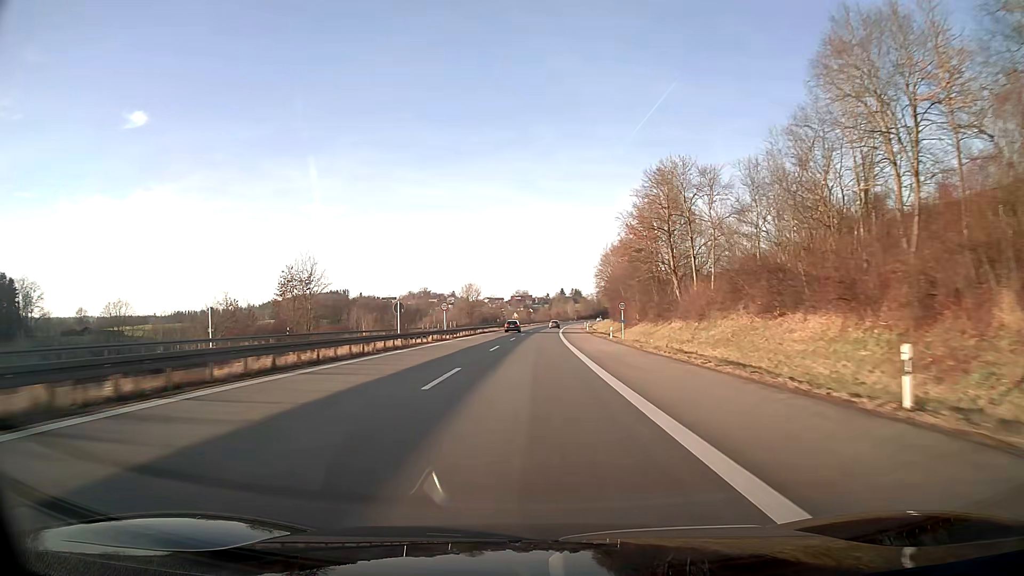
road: motorway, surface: asphalt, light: Day
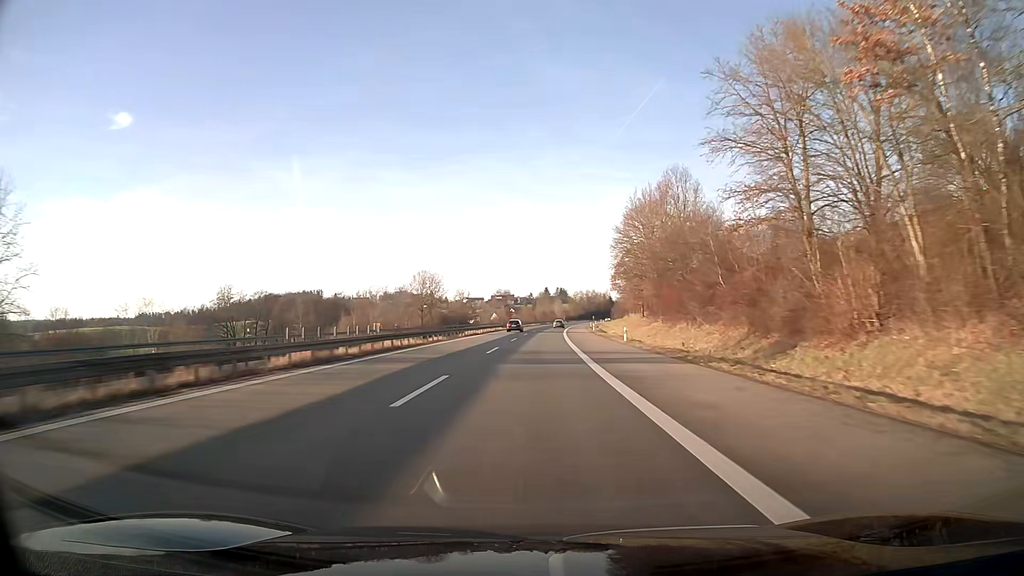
(+0.6, +57.0) m; +1°
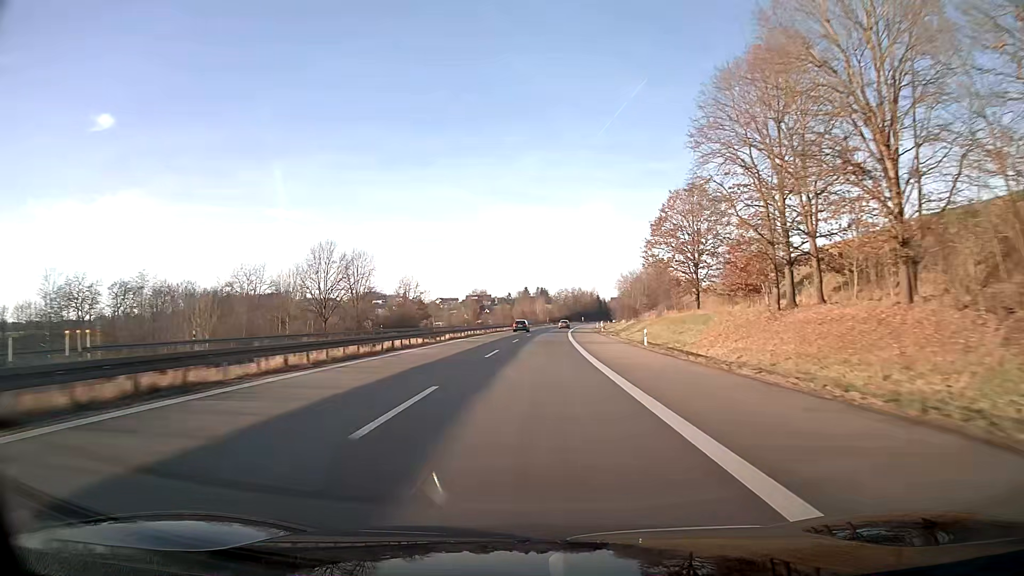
(+1.1, +57.0) m; +2°
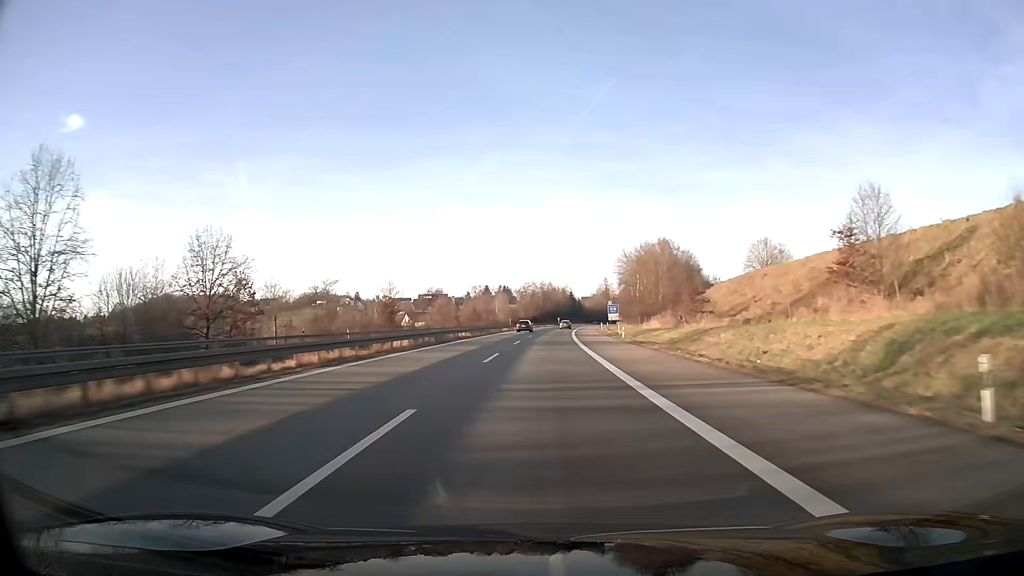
(+2.0, +76.0) m; +3°
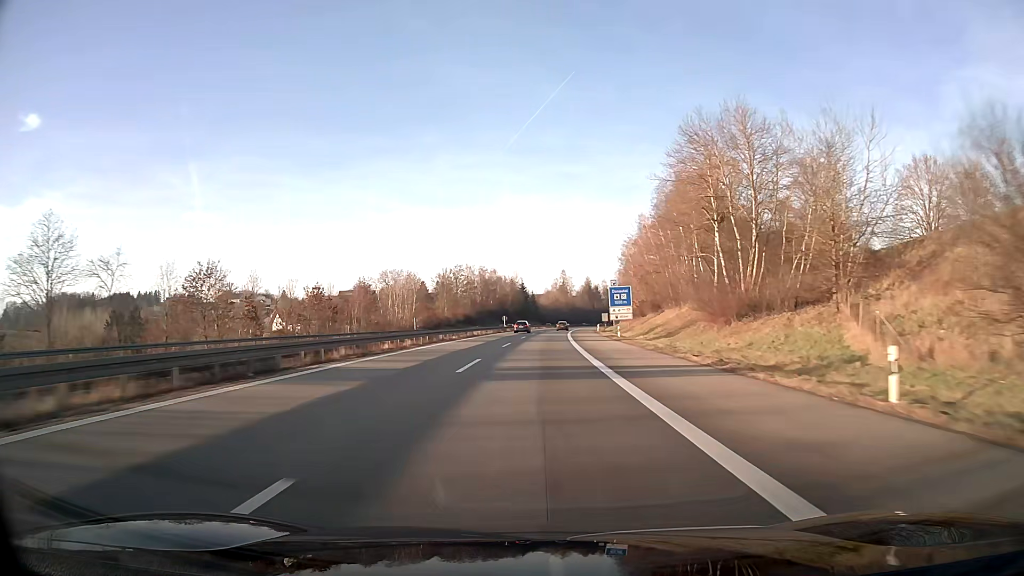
(+3.6, +94.9) m; +4°
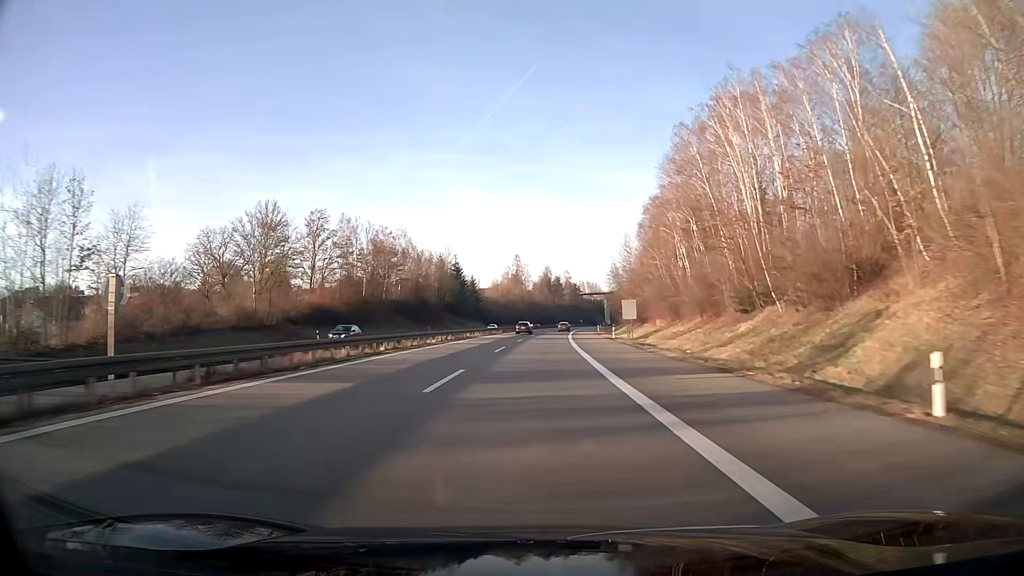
(+3.3, +95.0) m; +4°
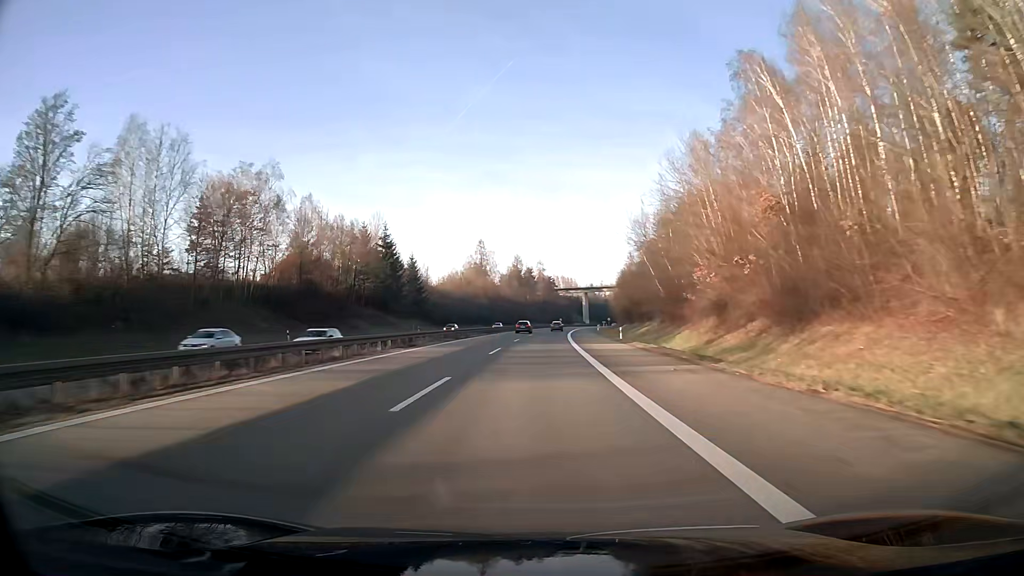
(+1.3, +57.1) m; +3°
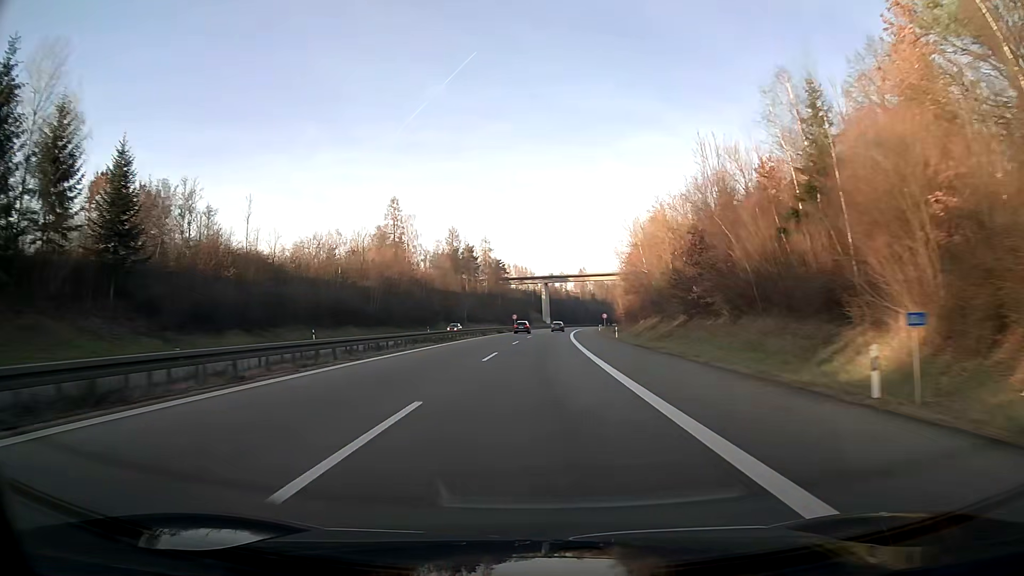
(+3.3, +95.3) m; +4°
